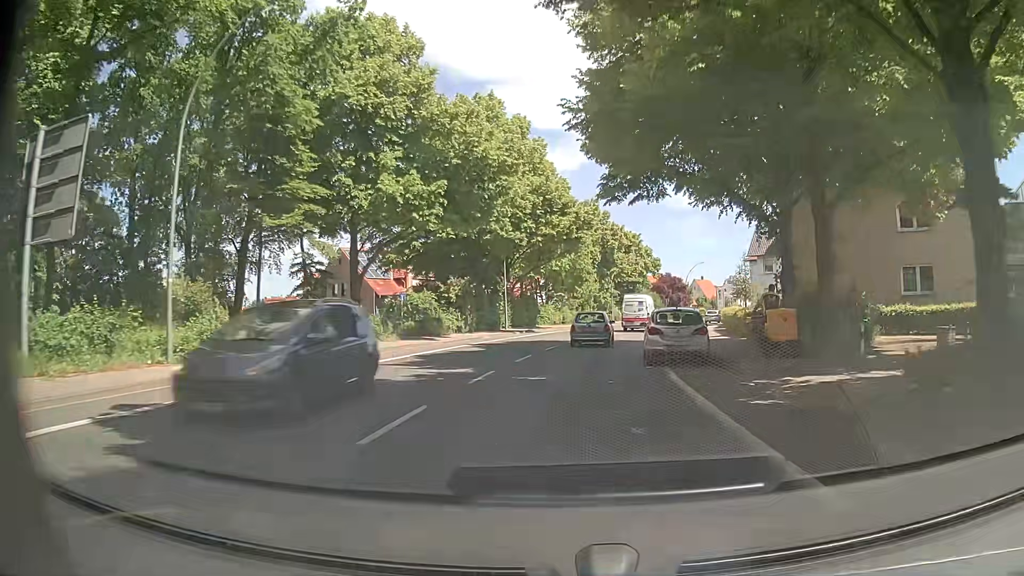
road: primary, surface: asphalt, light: Day
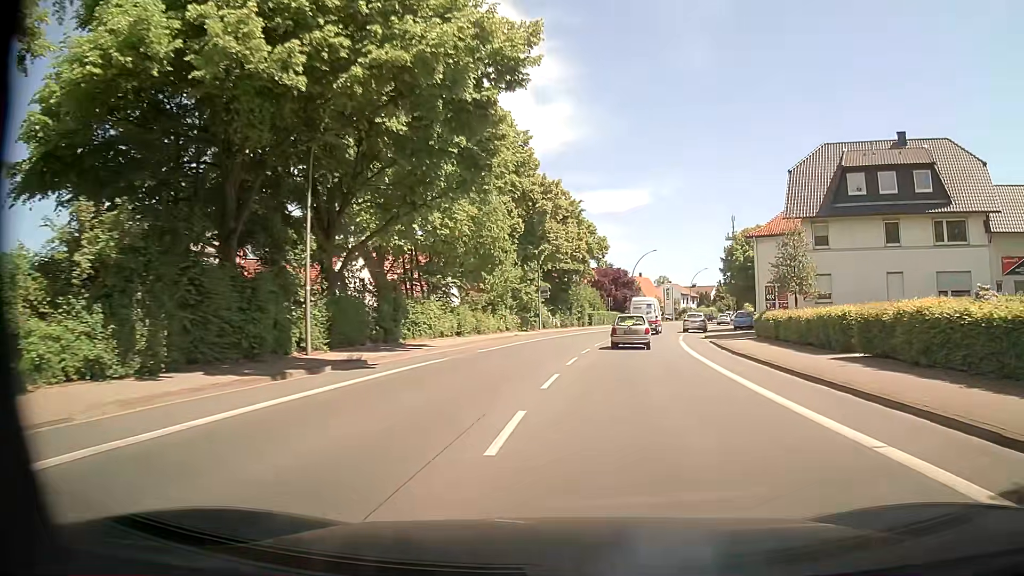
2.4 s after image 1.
(+1.0, +29.9) m; +8°
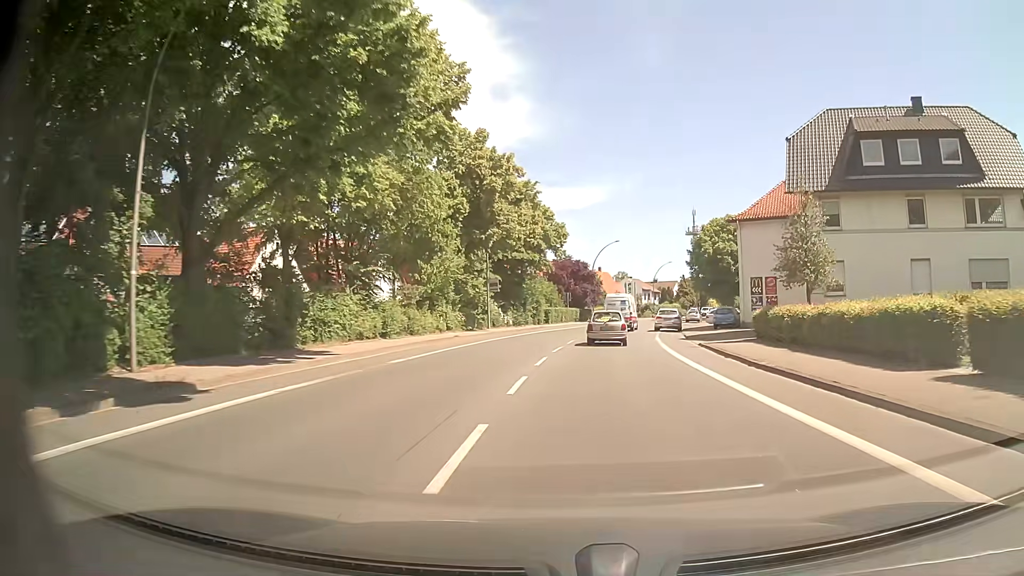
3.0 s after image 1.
(+0.2, +7.5) m; +3°
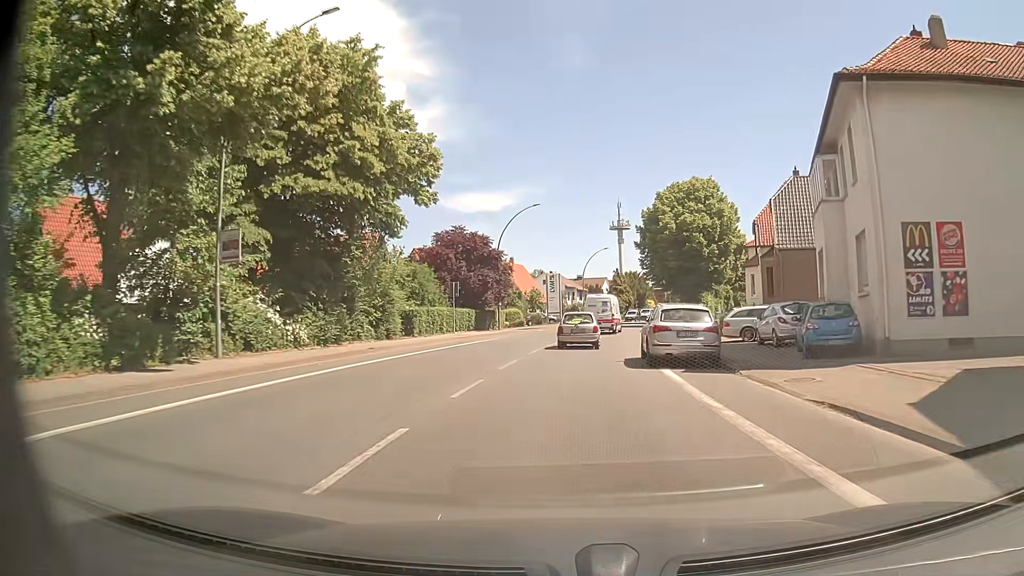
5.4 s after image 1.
(+2.1, +30.2) m; +7°
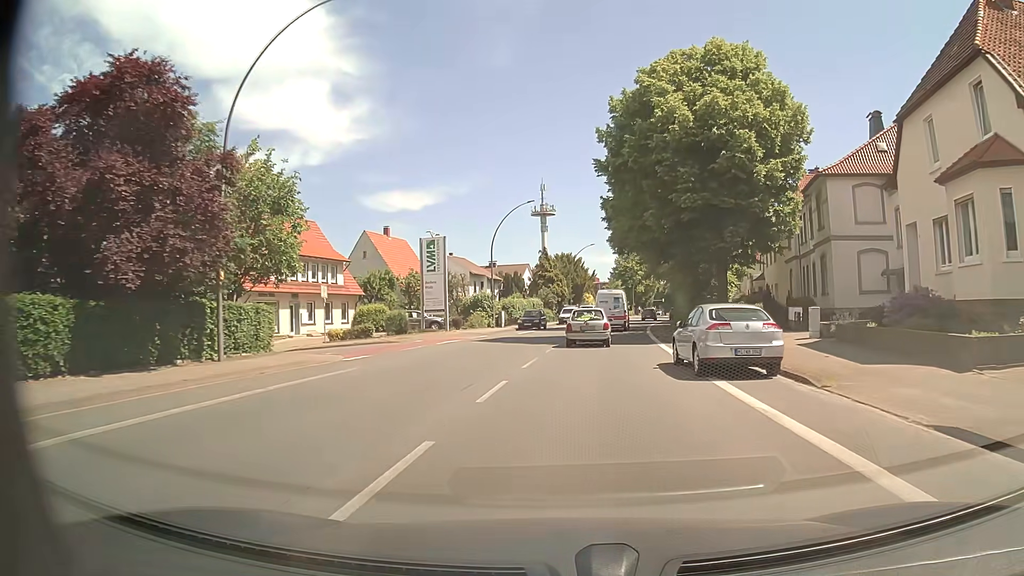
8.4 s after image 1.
(+1.9, +36.8) m; +6°
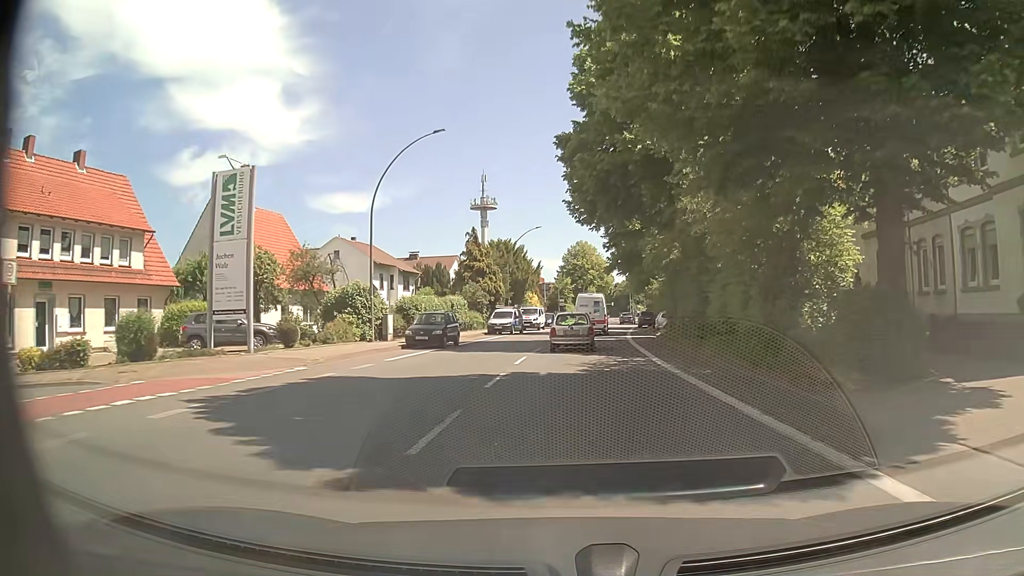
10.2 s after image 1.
(+0.9, +21.5) m; +5°
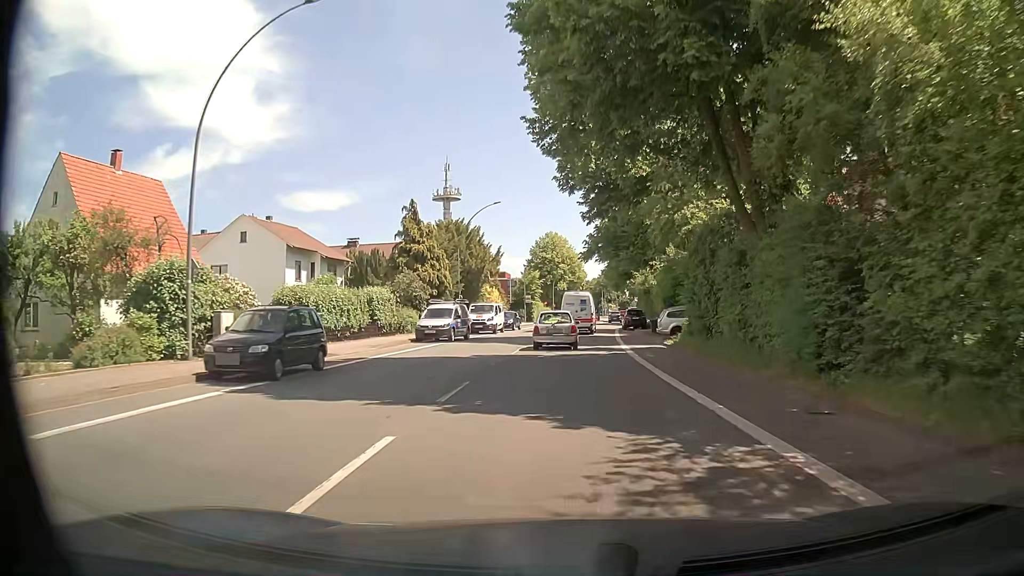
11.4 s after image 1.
(+0.3, +14.2) m; +2°
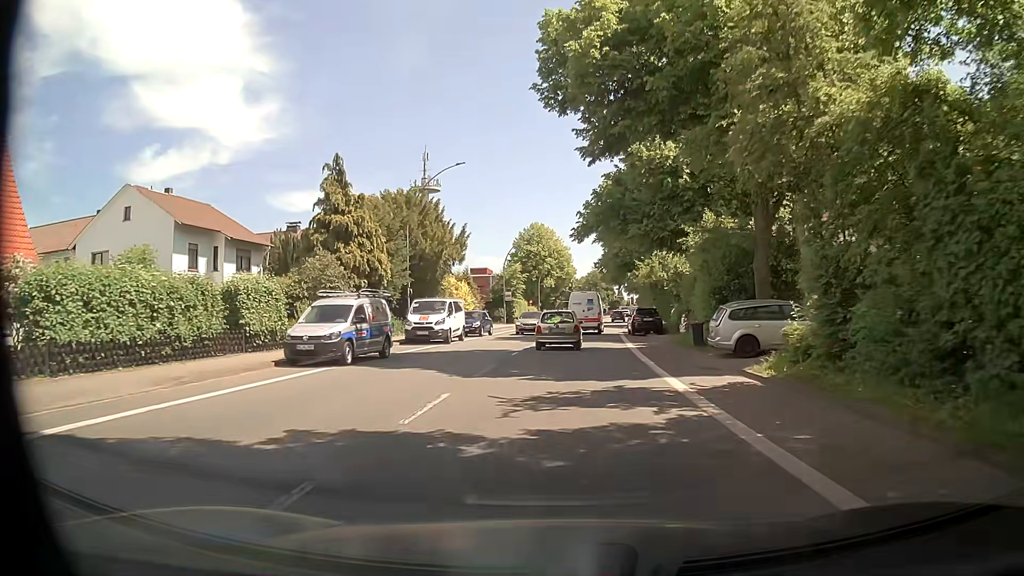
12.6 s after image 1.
(+0.2, +14.1) m; +2°
(0, +10) (0, +20) (+1, +30) (+1, +40) (+2, +50) (+3, +60) (+4, +70) (+6, +80) (+7, +90) (+8, +100) m
